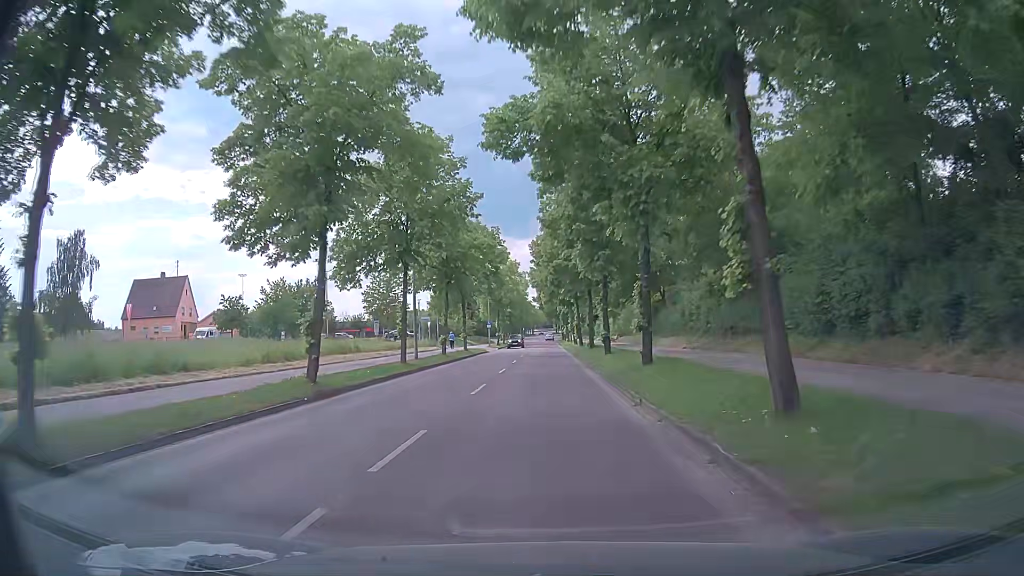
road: tertiary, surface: asphalt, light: Day
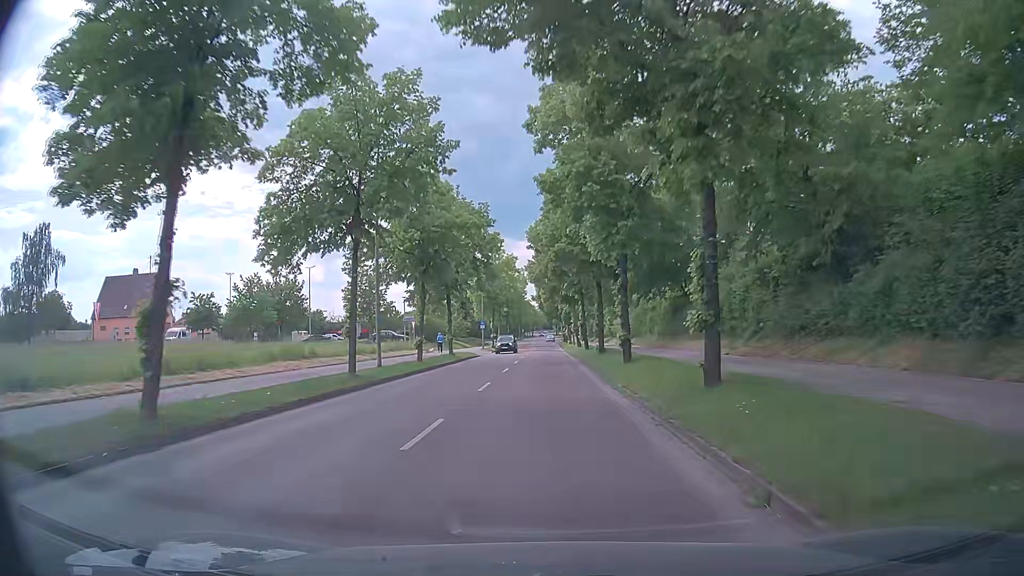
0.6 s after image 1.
(+0.1, +7.5) m; 0°
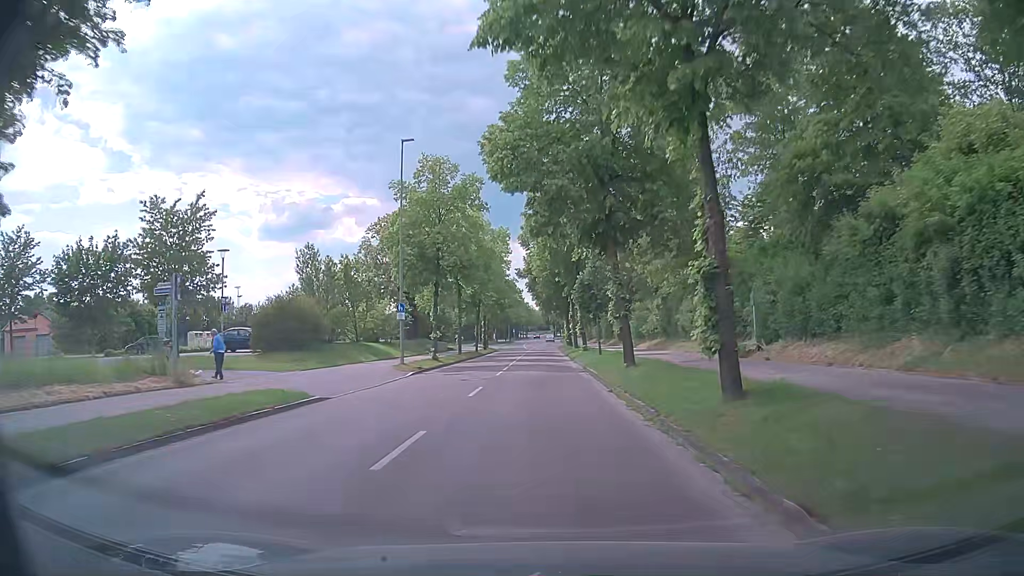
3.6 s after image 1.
(+0.4, +37.3) m; 0°
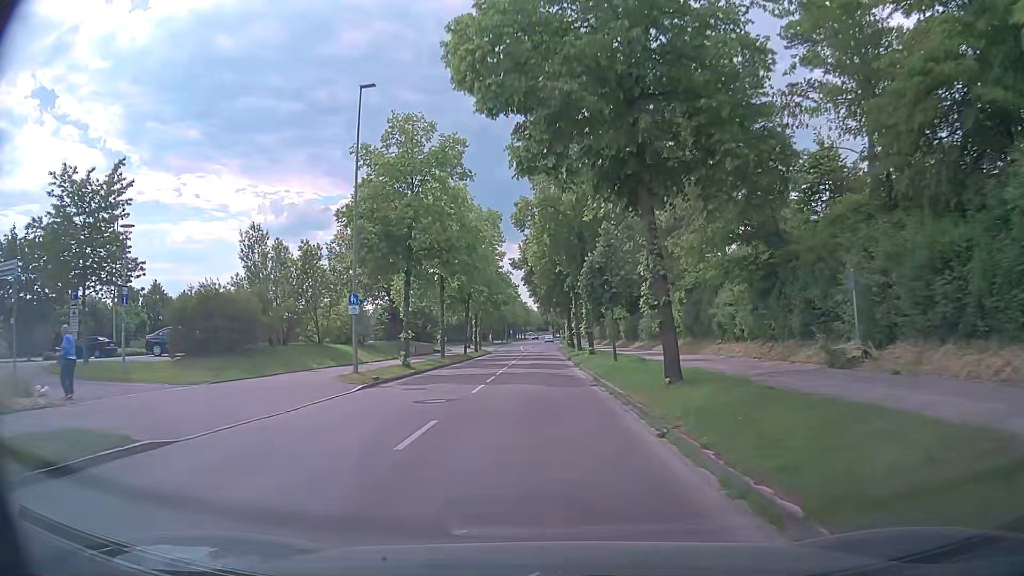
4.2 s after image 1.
(0.0, +7.6) m; +1°
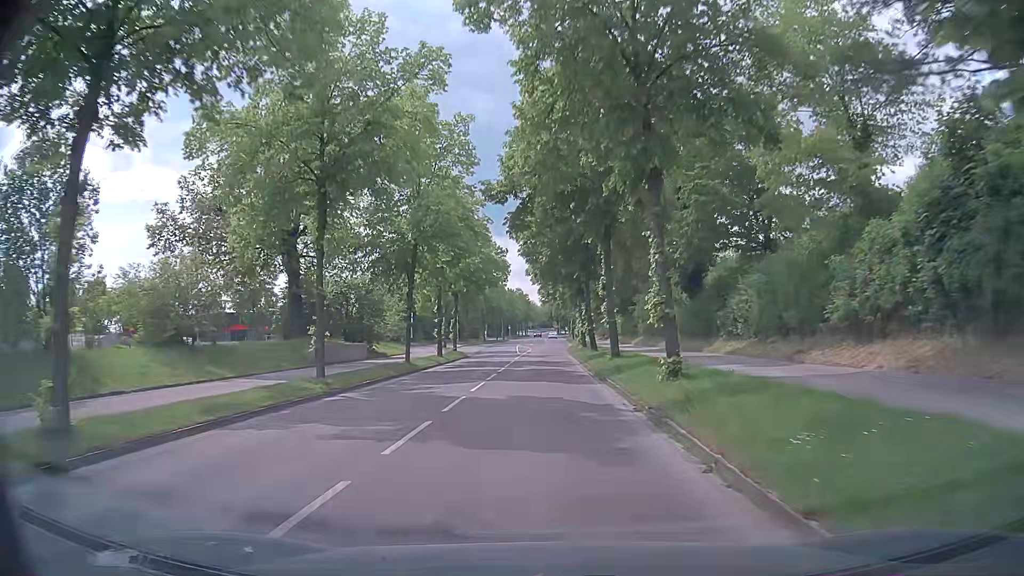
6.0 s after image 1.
(-0.5, +23.1) m; -1°
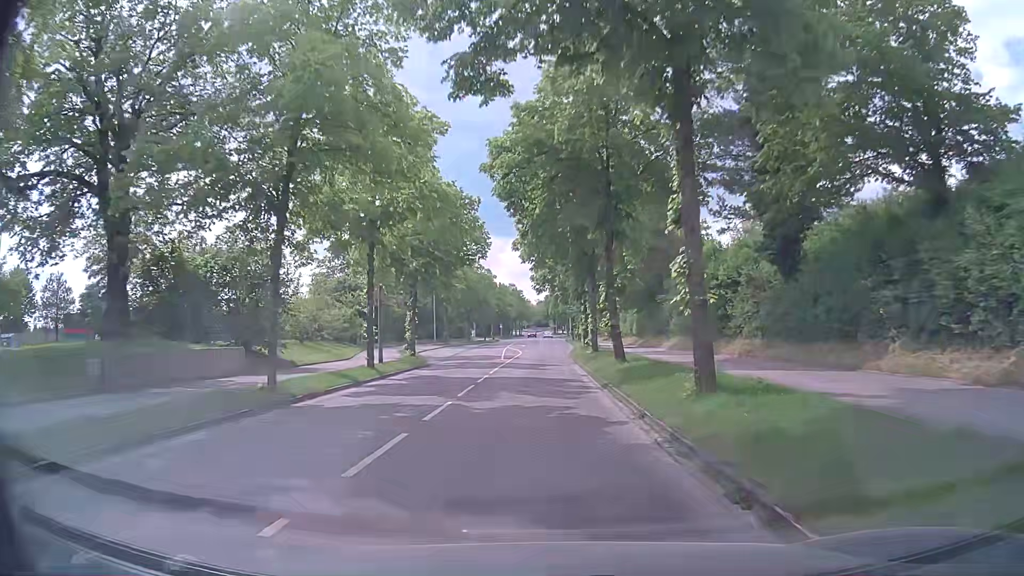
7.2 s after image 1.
(0.0, +14.7) m; 0°
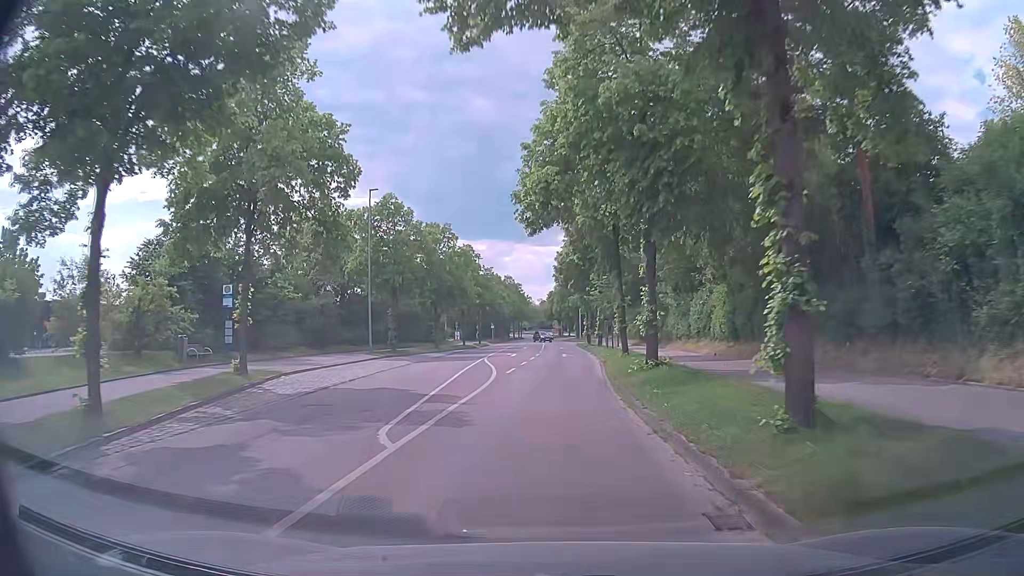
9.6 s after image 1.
(+0.1, +27.3) m; 0°
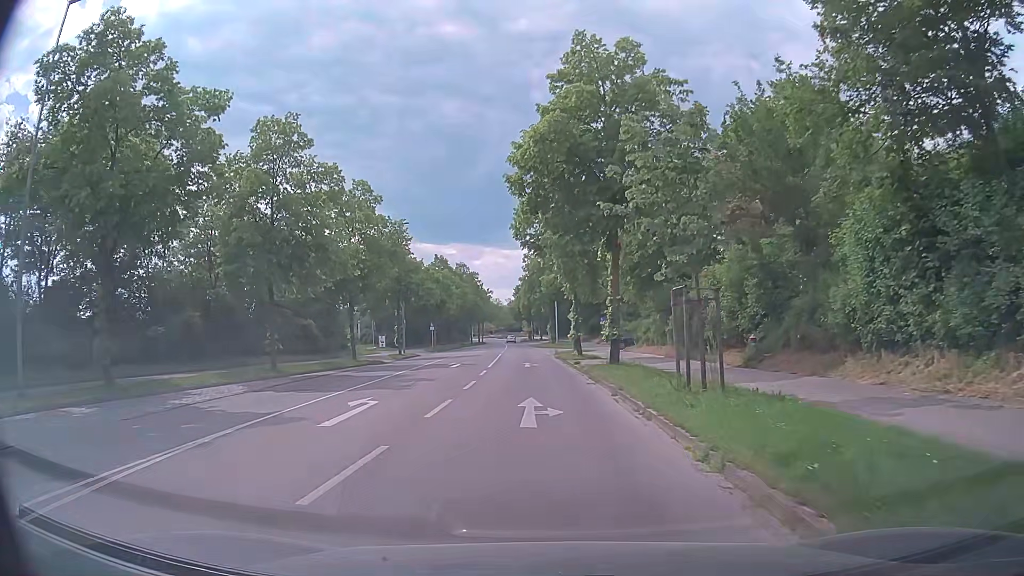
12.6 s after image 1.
(+1.1, +29.9) m; +3°
(0, +10) (0, +20) (-1, +30) (-2, +40) (-1, +50) (+4, +58) (+14, +60) (+24, +61) (+34, +61) (+44, +61) m
